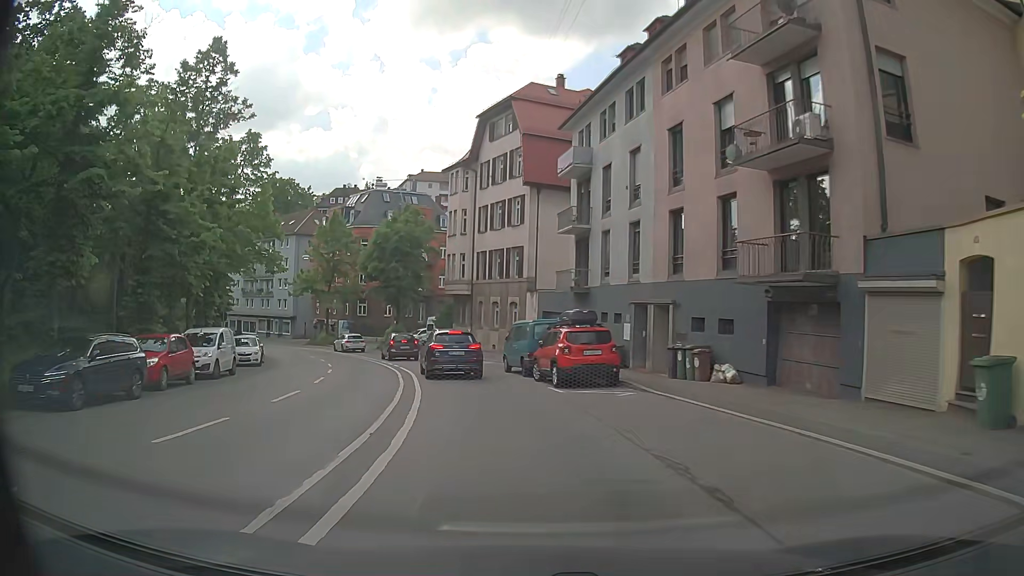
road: secondary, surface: asphalt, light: Day
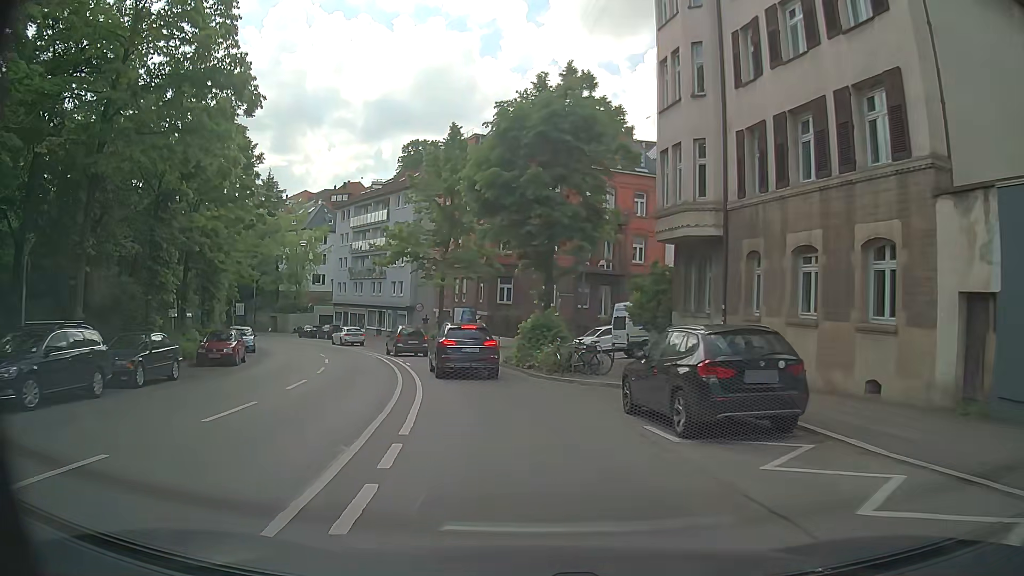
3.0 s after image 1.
(-3.9, +29.8) m; -15°
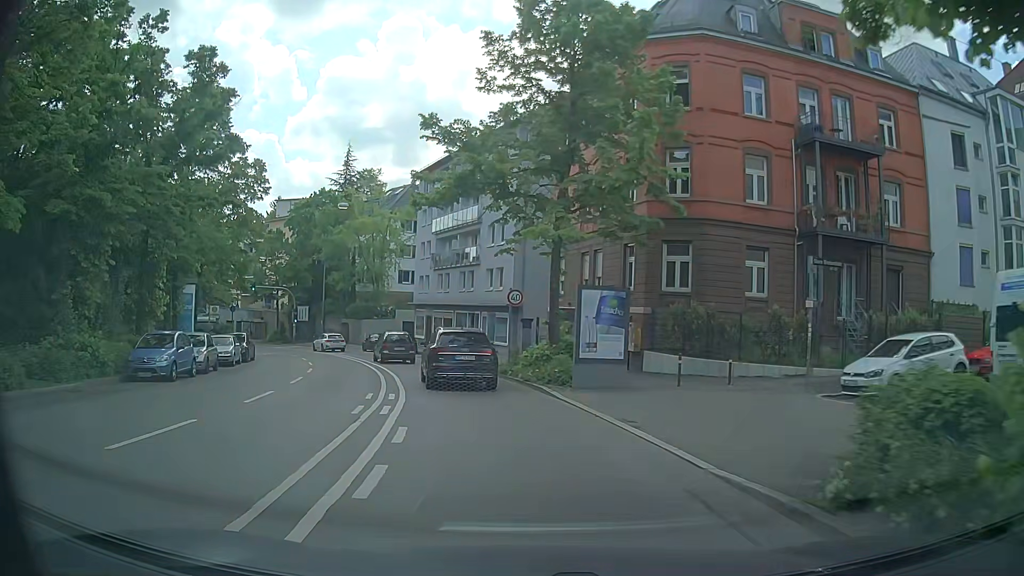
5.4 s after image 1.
(-2.2, +21.4) m; -11°
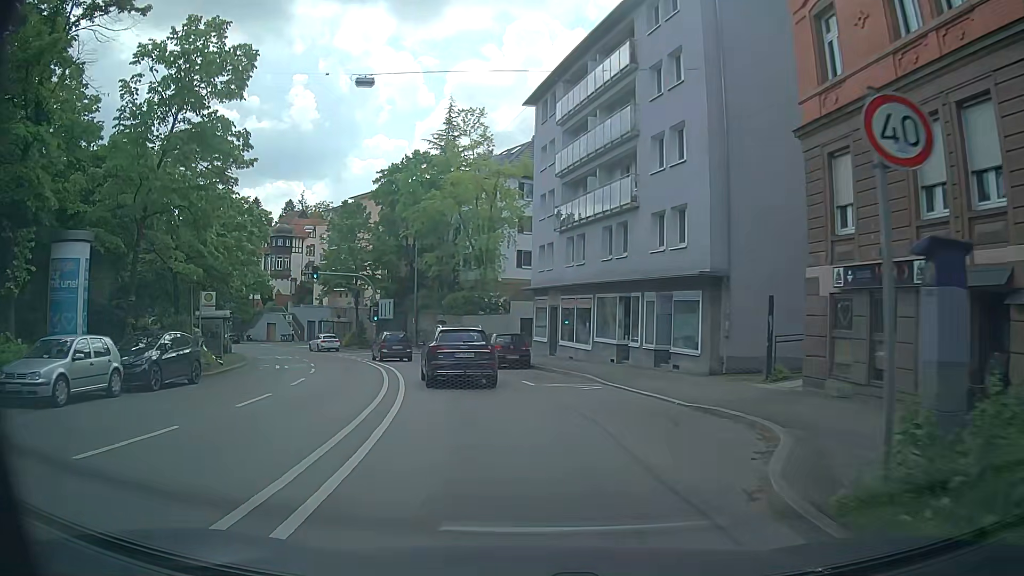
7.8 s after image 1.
(-1.9, +19.8) m; -13°
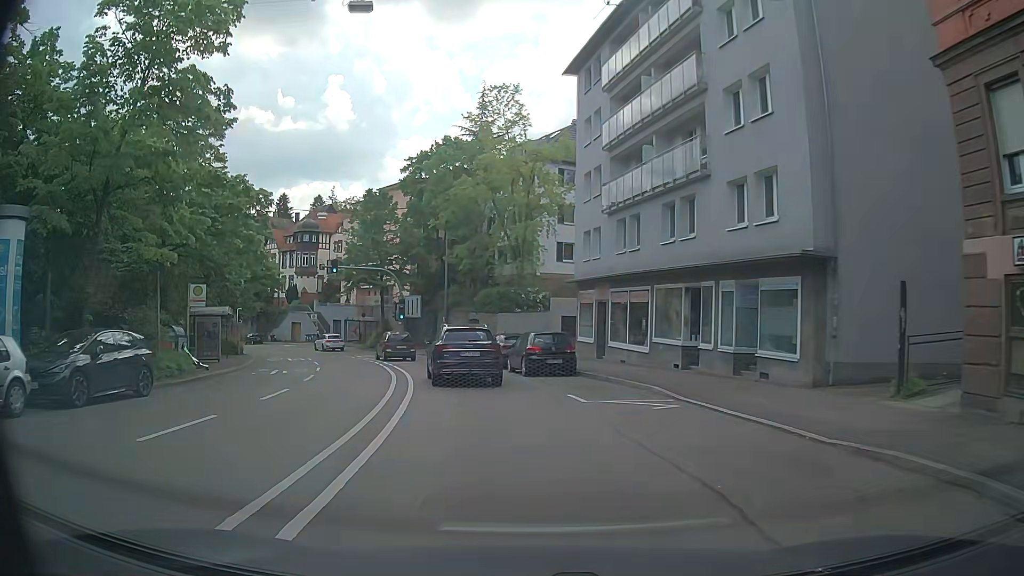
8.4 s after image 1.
(-0.1, +5.0) m; -3°
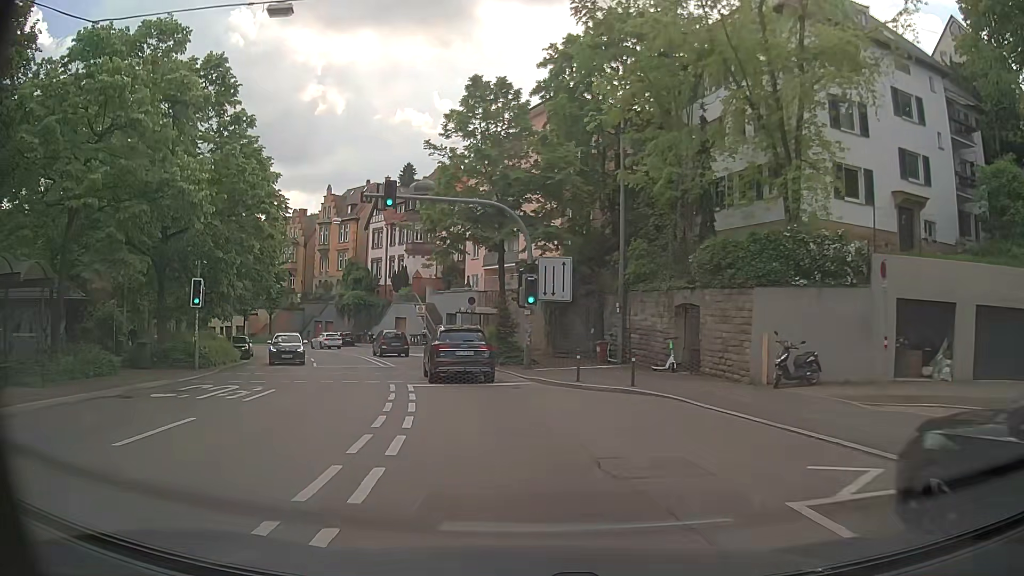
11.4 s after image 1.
(-2.8, +26.0) m; -13°
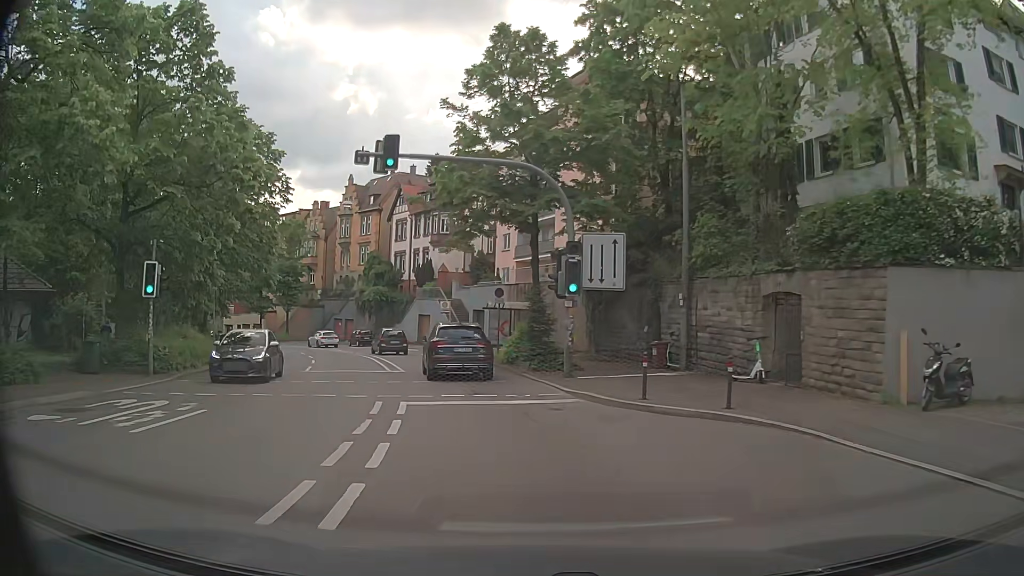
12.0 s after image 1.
(-0.1, +5.6) m; -3°
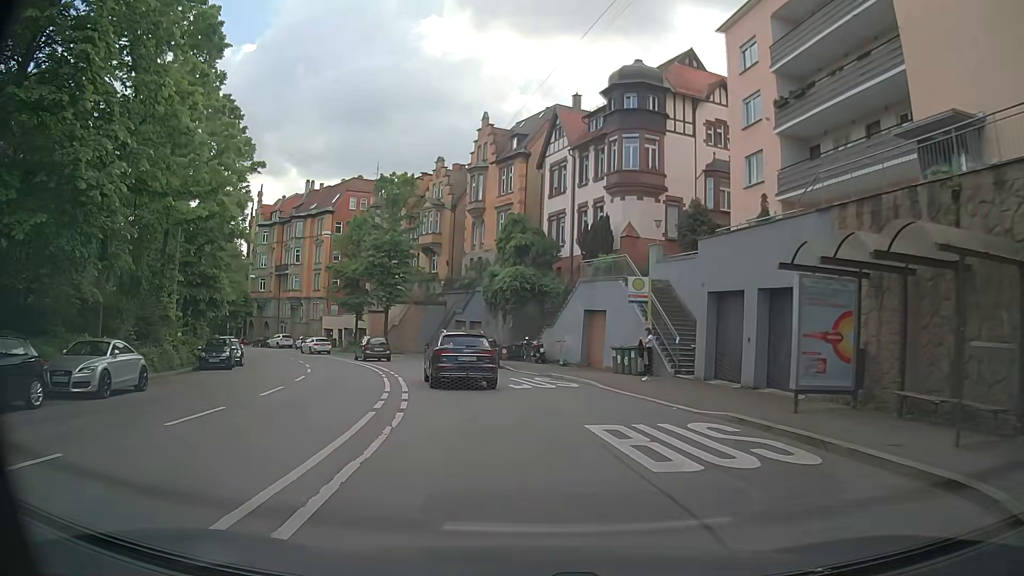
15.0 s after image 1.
(-3.4, +27.6) m; -15°
